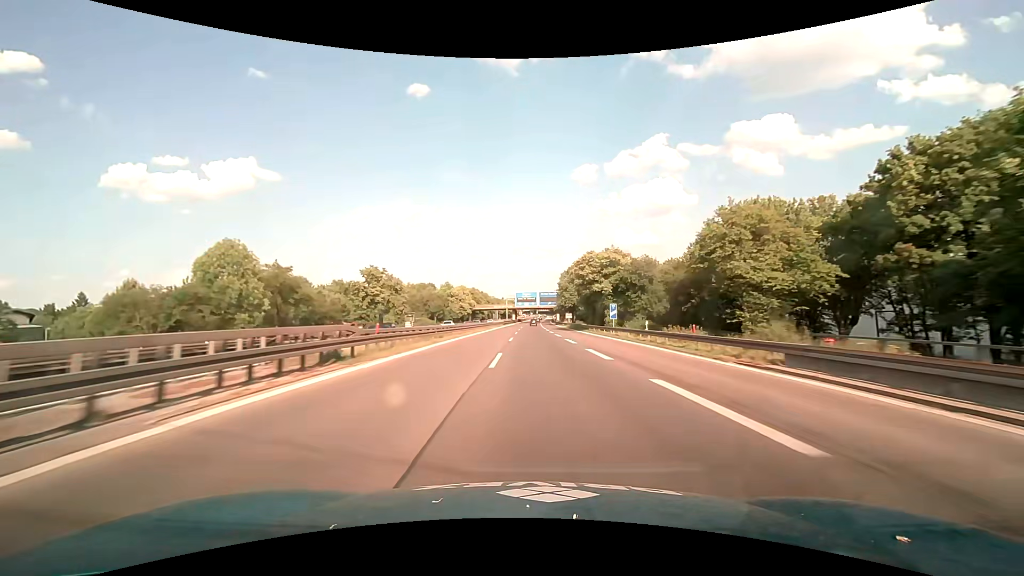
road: motorway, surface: asphalt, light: Day
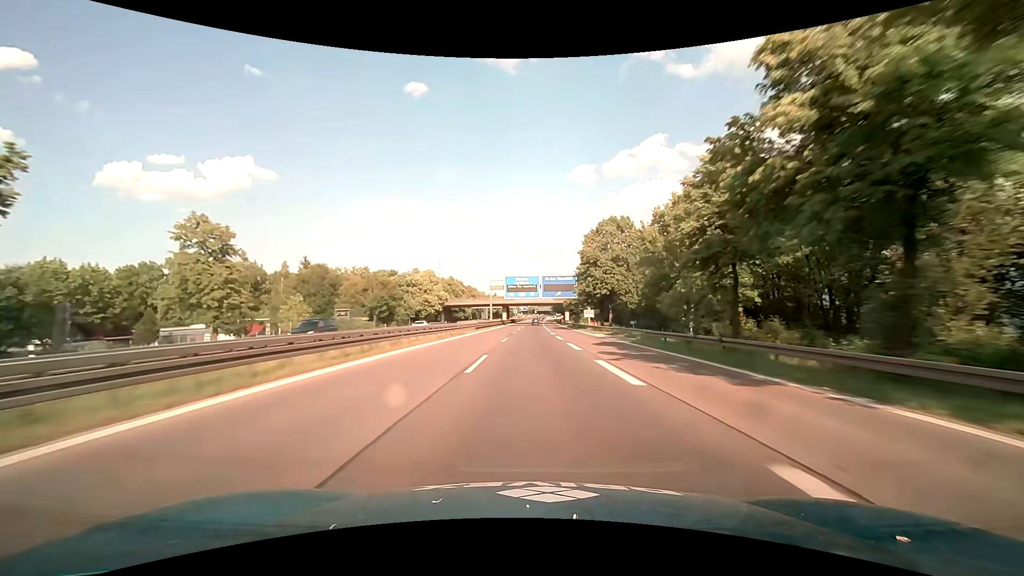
(0.0, +55.1) m; 0°
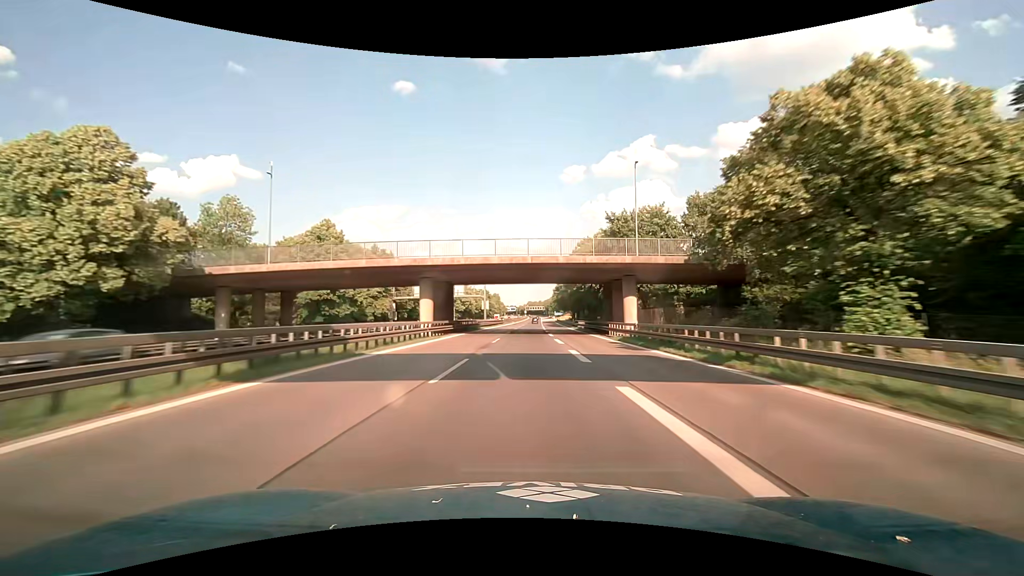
(+0.9, +91.7) m; +1°
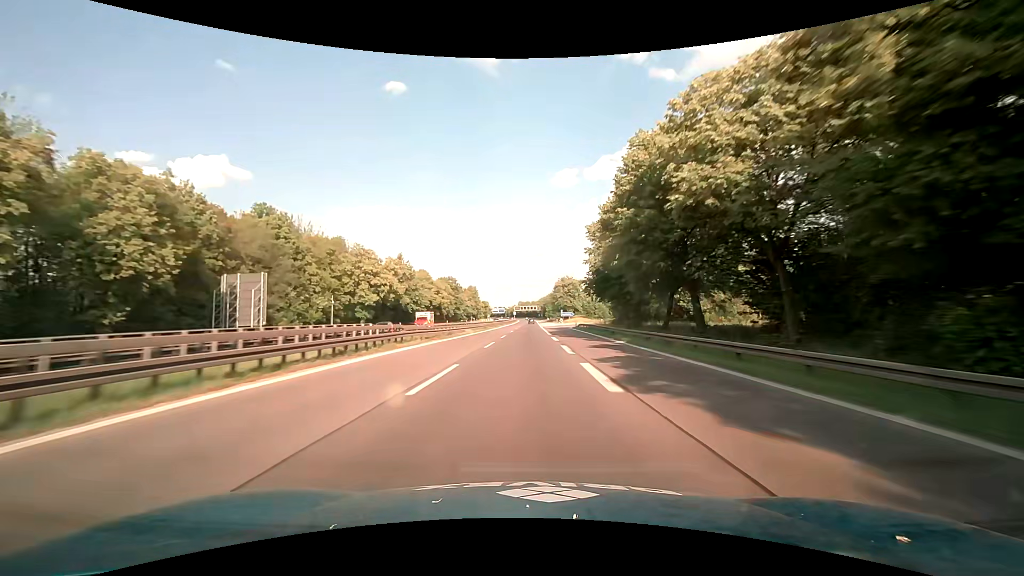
(+0.8, +91.0) m; +1°
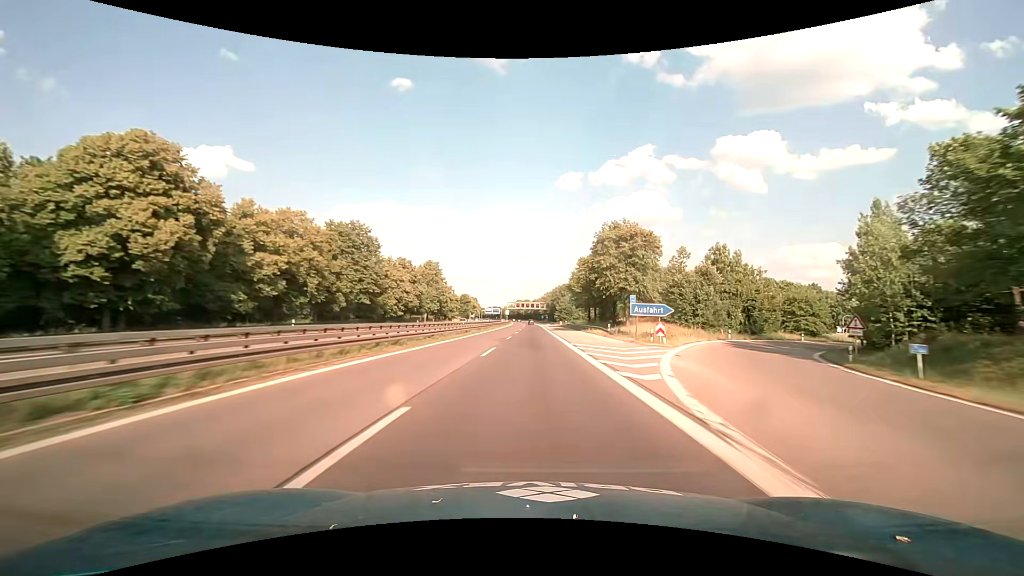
(+0.1, +90.1) m; 0°
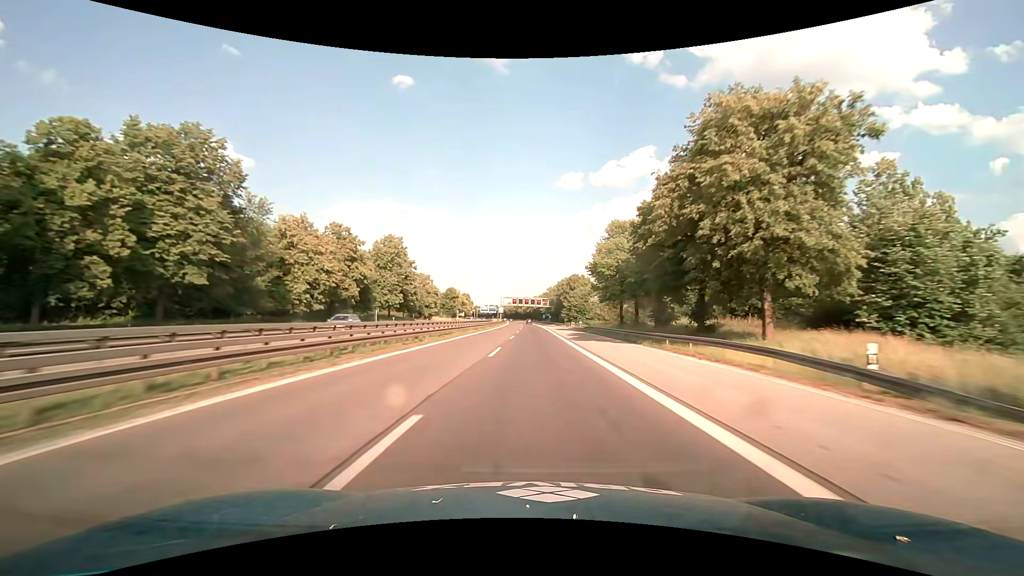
(0.0, +35.7) m; 0°
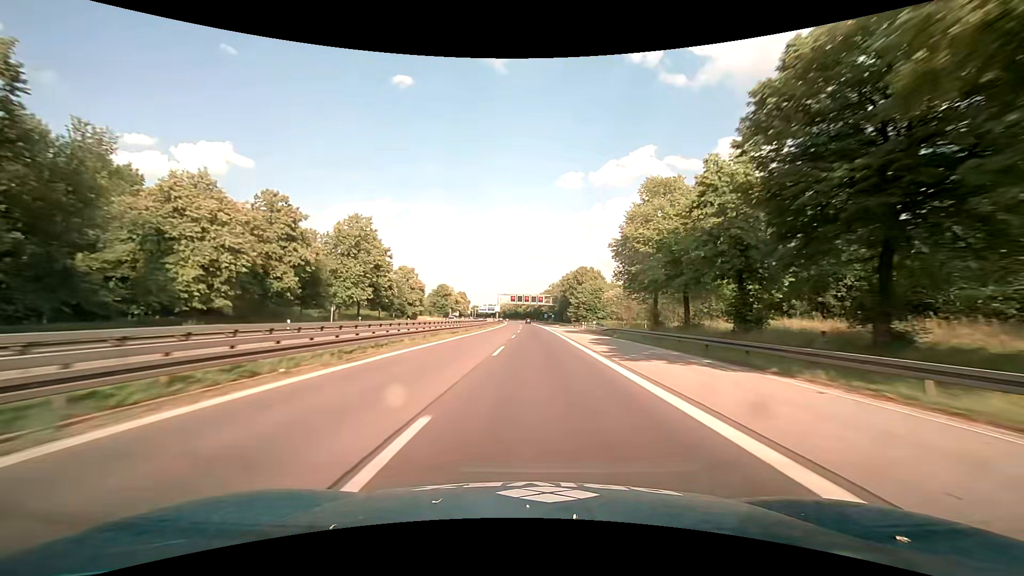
(0.0, +17.6) m; 0°
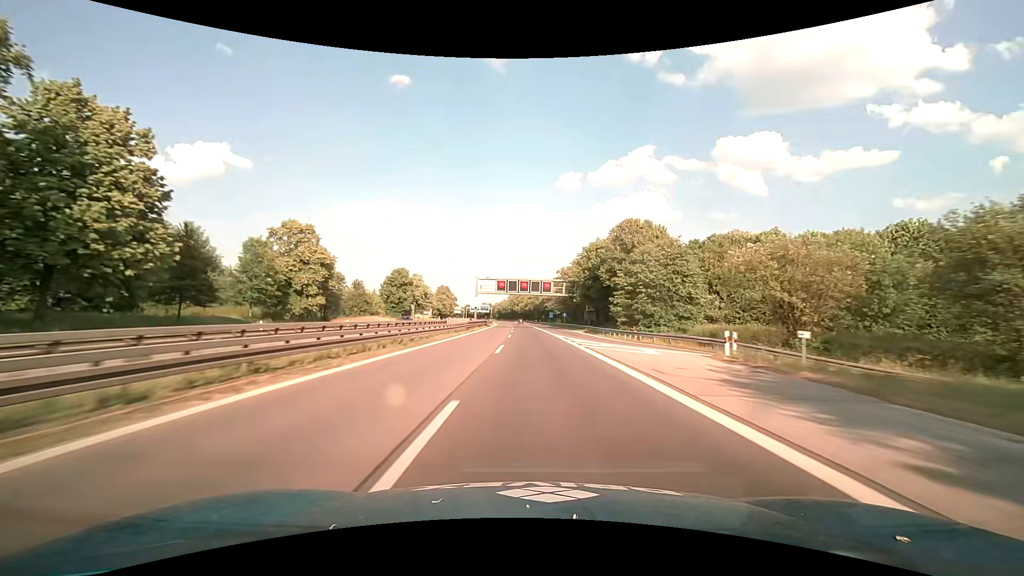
(+0.2, +51.5) m; 0°
(0, +10) (0, +20) (0, +30) (0, +40) (0, +50) (-1, +60) (-1, +70) (-1, +80) (-1, +90) (-2, +100) m
